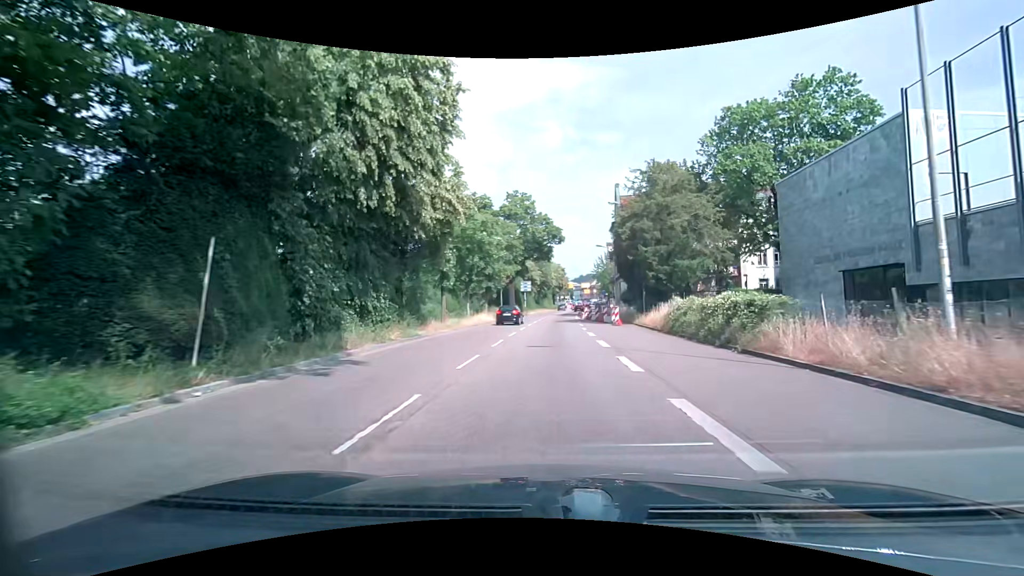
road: trunk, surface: asphalt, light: Day
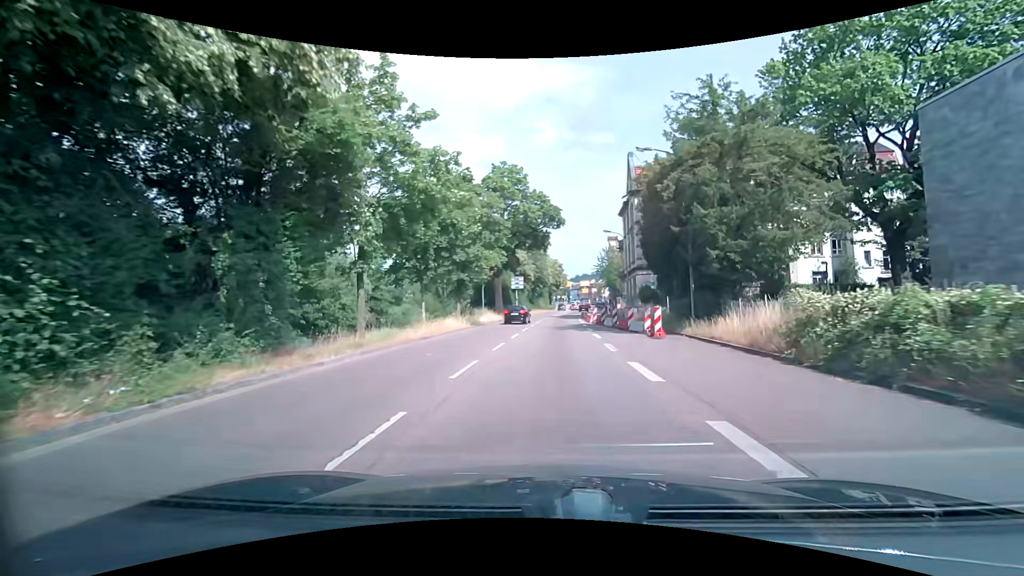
(+0.1, +13.3) m; 0°
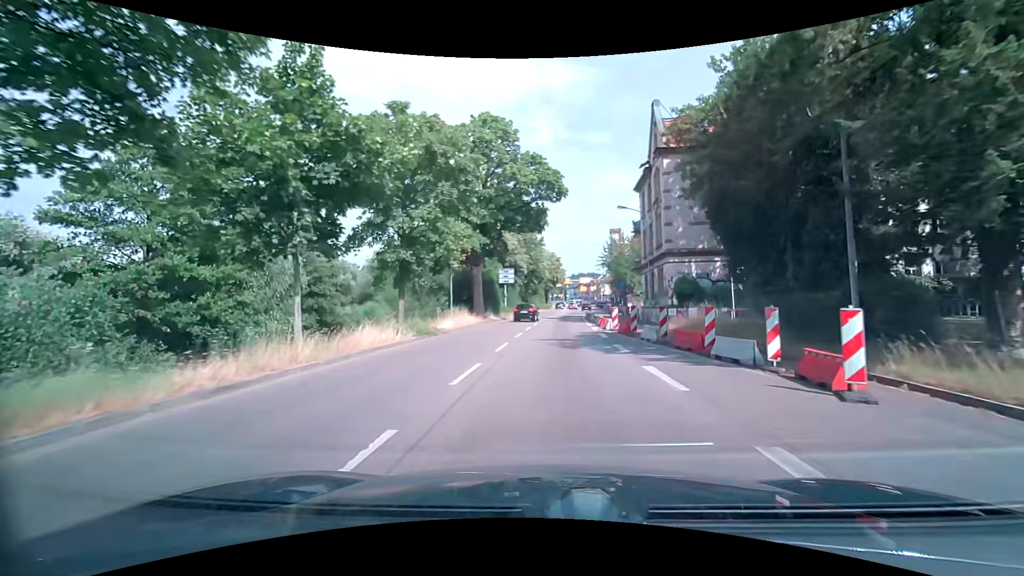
(+0.1, +13.0) m; +1°
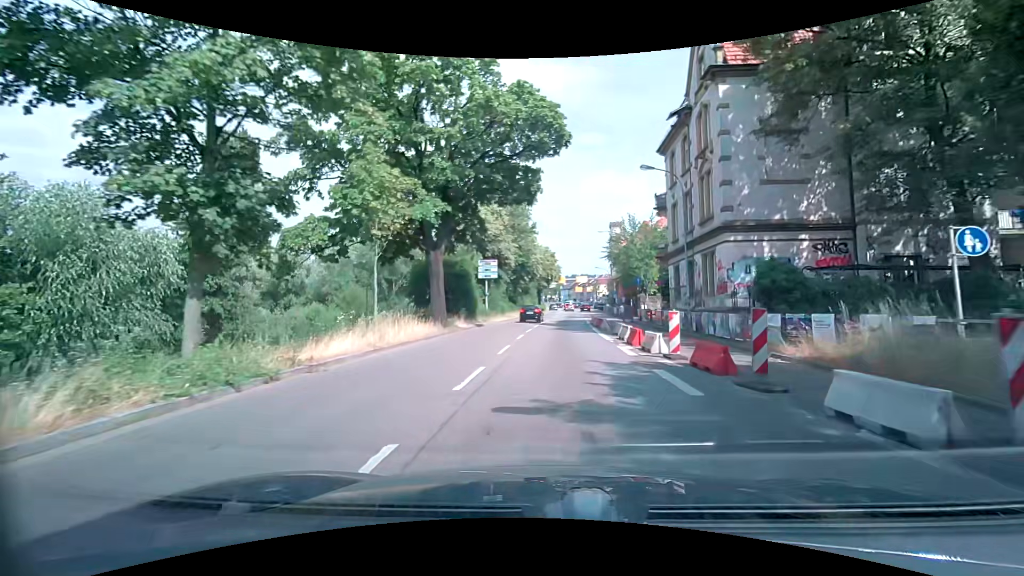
(+0.1, +12.5) m; 0°
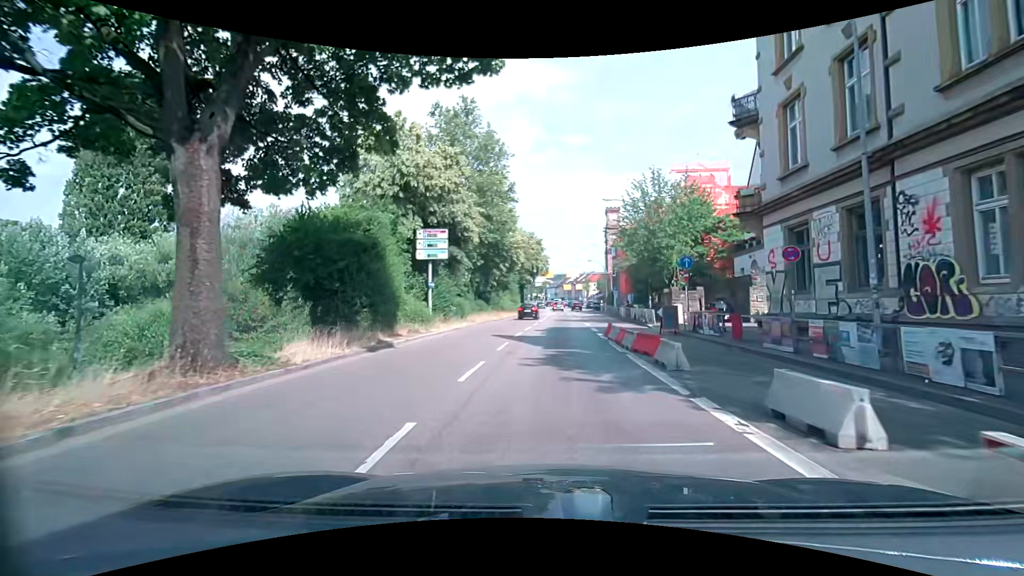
(+0.3, +17.0) m; +4°
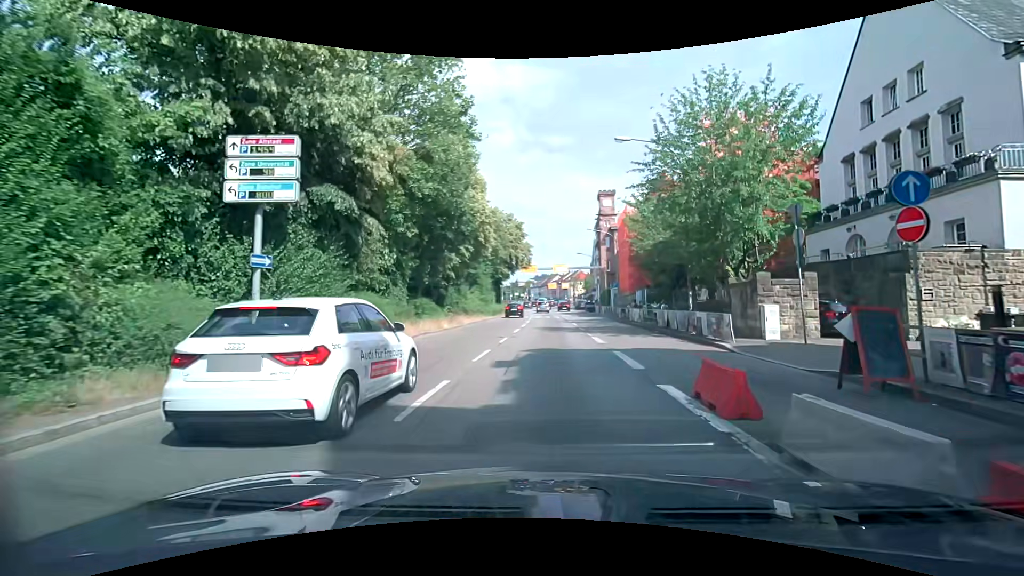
(-0.4, +14.9) m; -1°
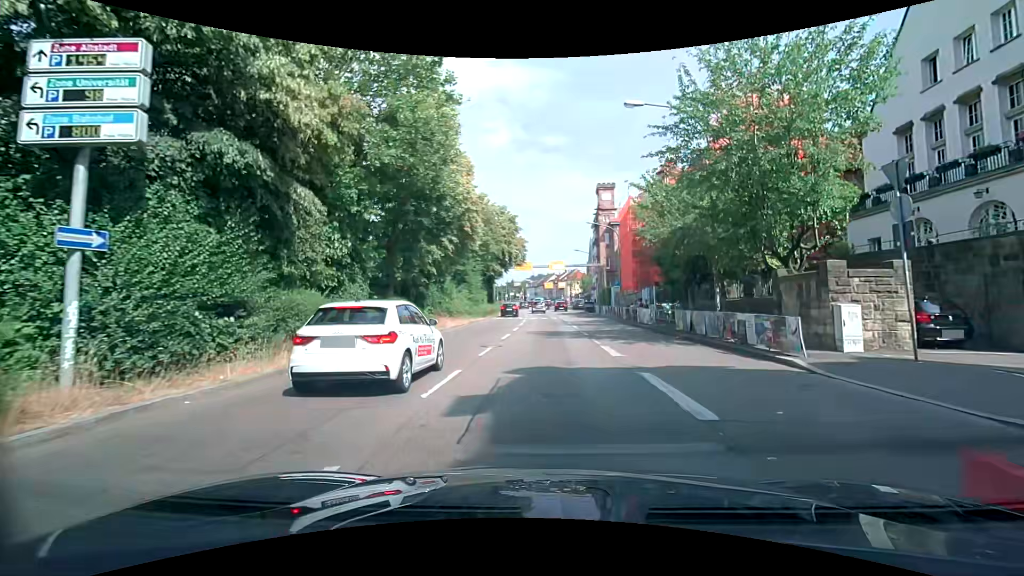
(+0.1, +4.5) m; +2°
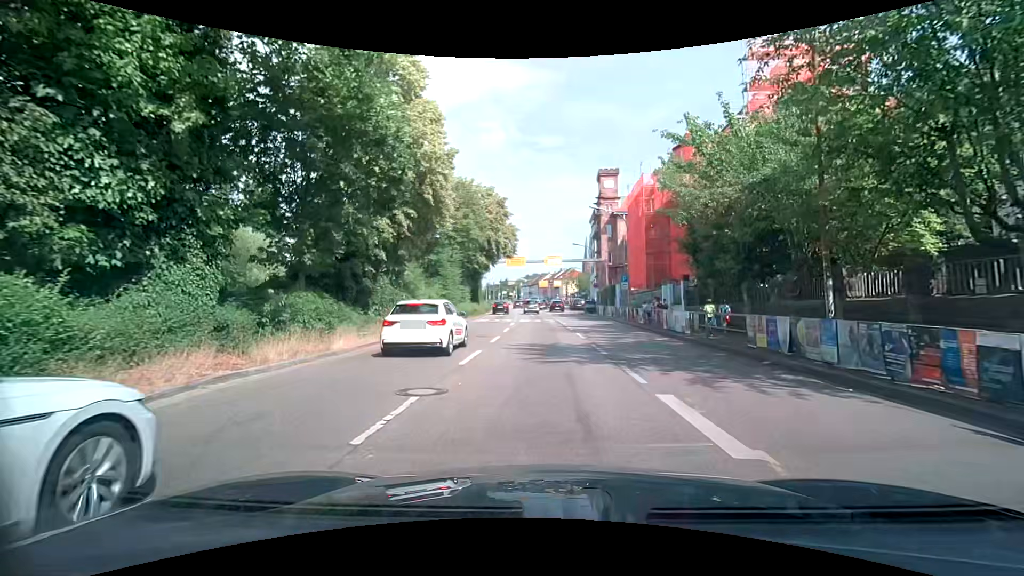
(0.0, +8.3) m; -1°
